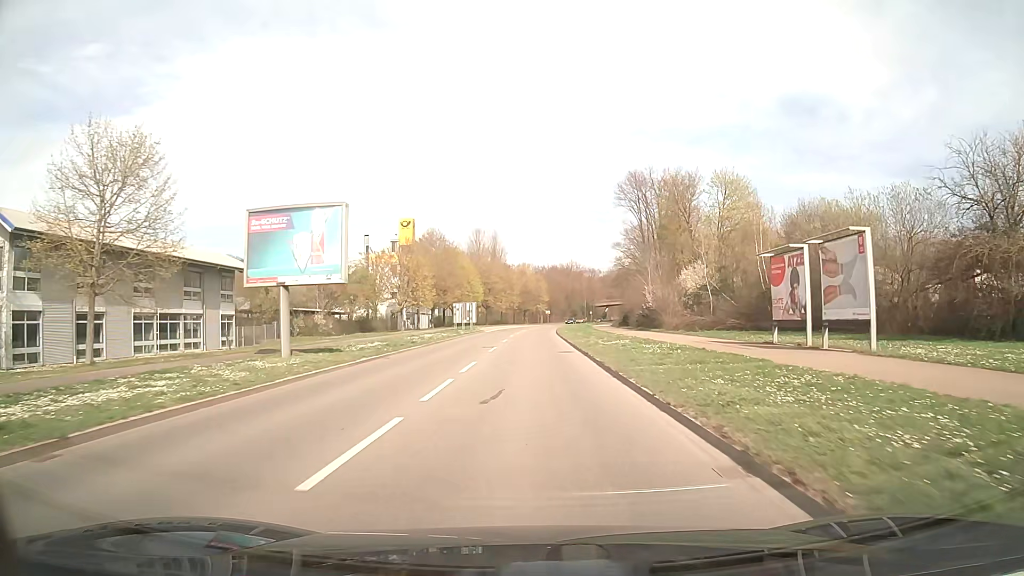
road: secondary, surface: asphalt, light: Day
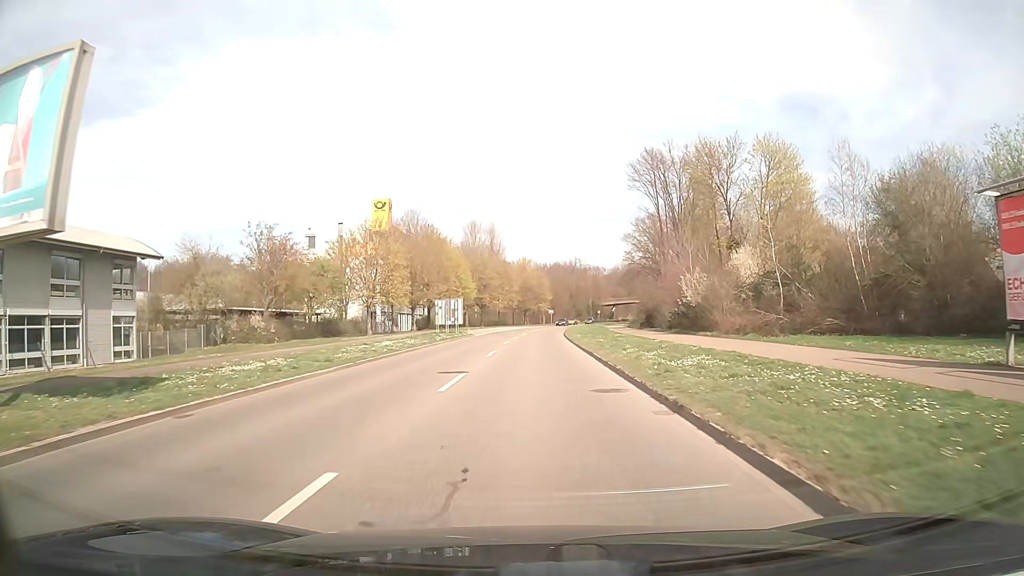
(0.0, +15.5) m; 0°
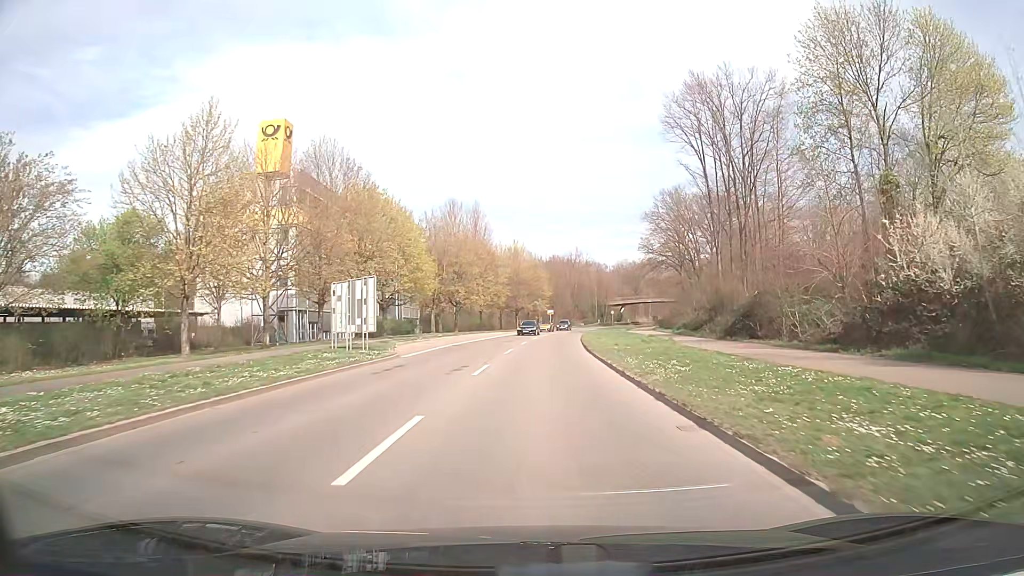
(0.0, +31.1) m; +1°
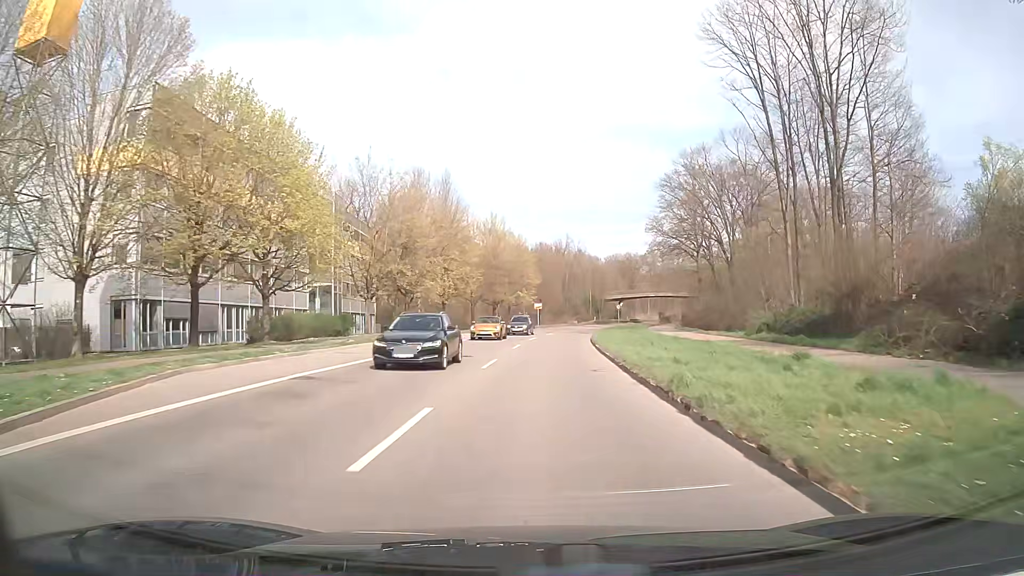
(+0.1, +23.6) m; +1°
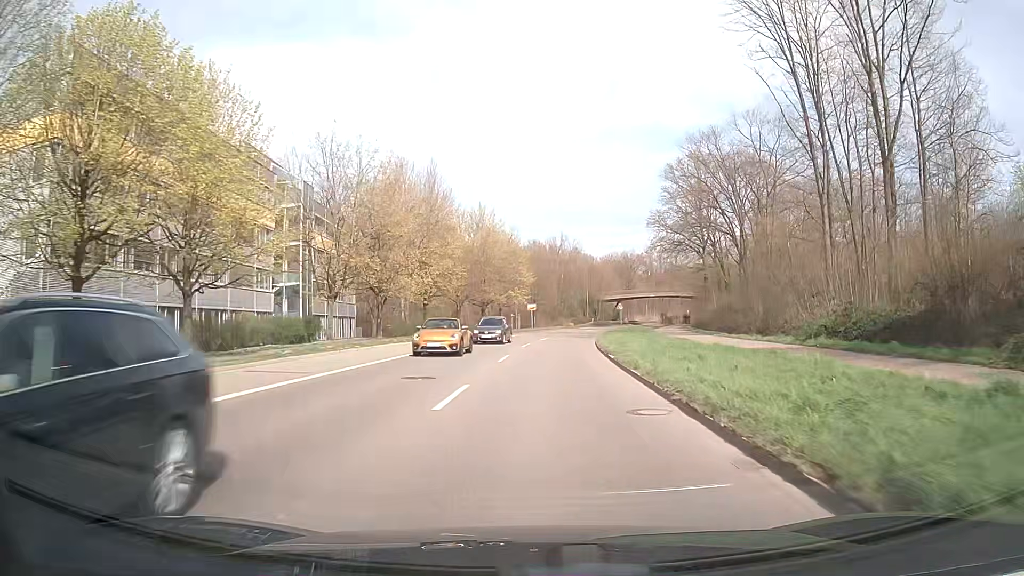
(+0.1, +7.8) m; +1°
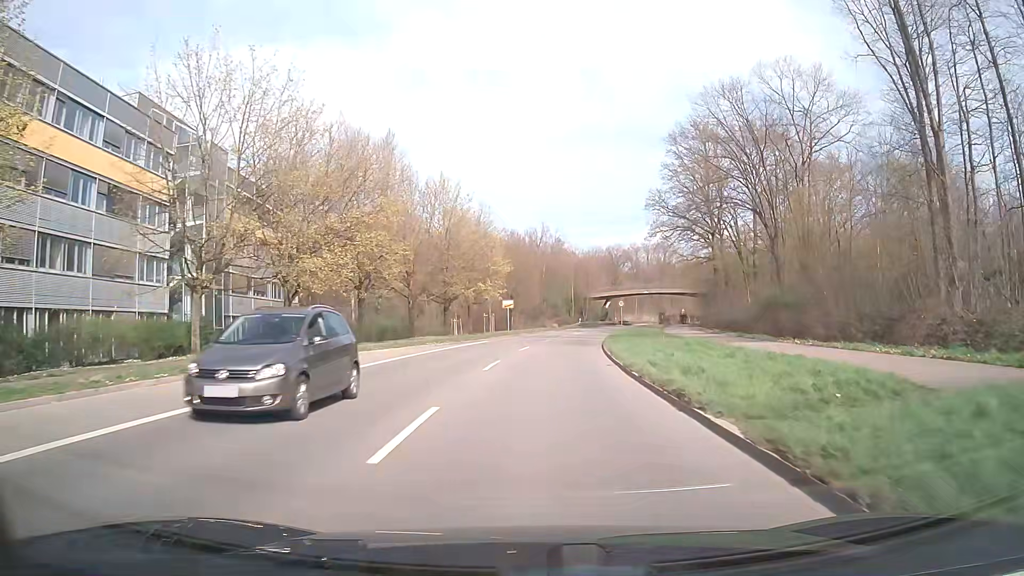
(+0.1, +15.6) m; +2°
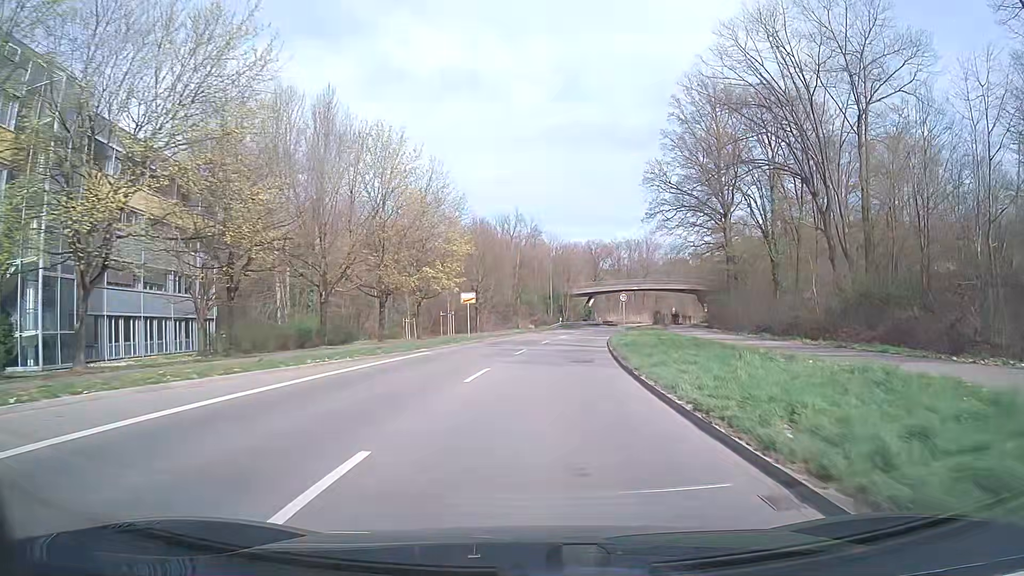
(+0.2, +15.6) m; +2°
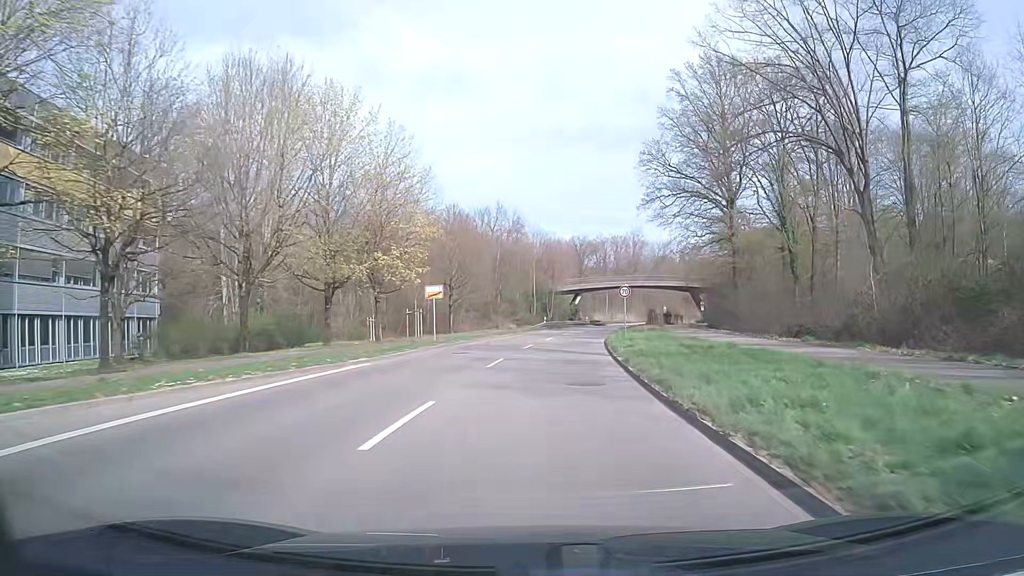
(+0.1, +7.8) m; +1°
(0, +10) (+1, +20) (+1, +30) (+2, +40) (+4, +50) (+5, +60) (+7, +70) (+9, +79) (+11, +89) (+13, +99) m
